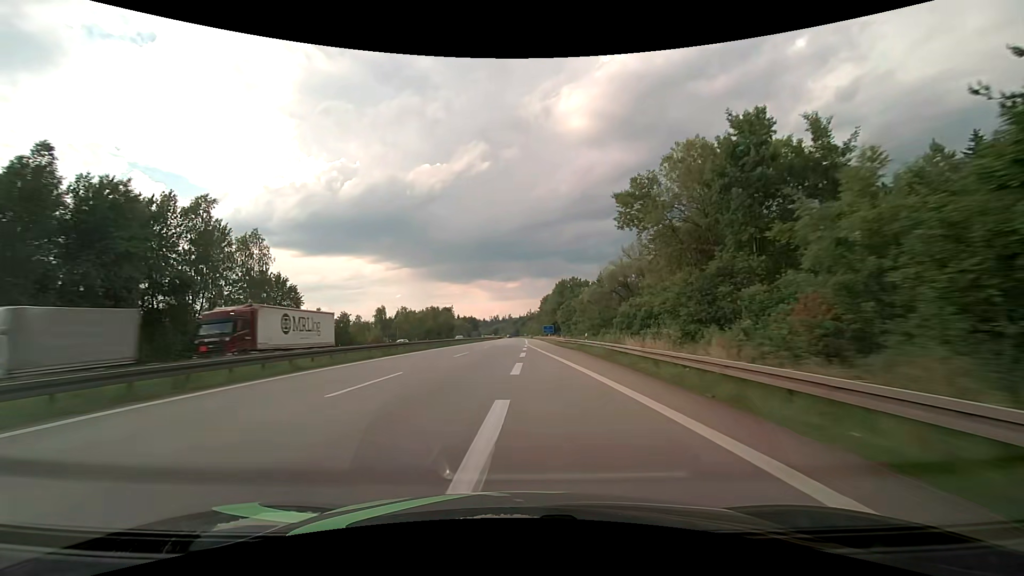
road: motorway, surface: asphalt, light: Day
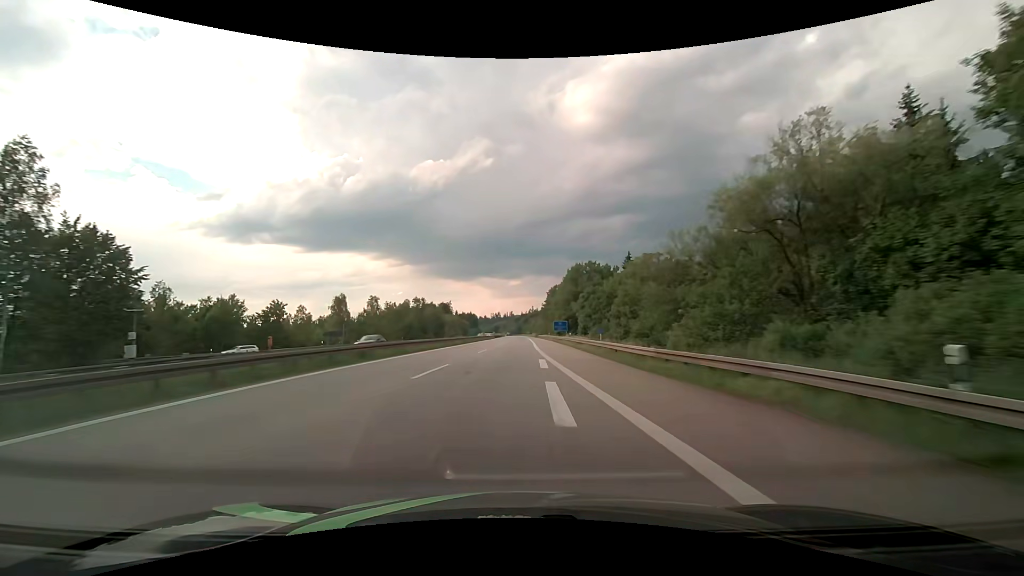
(-0.3, +32.9) m; -1°
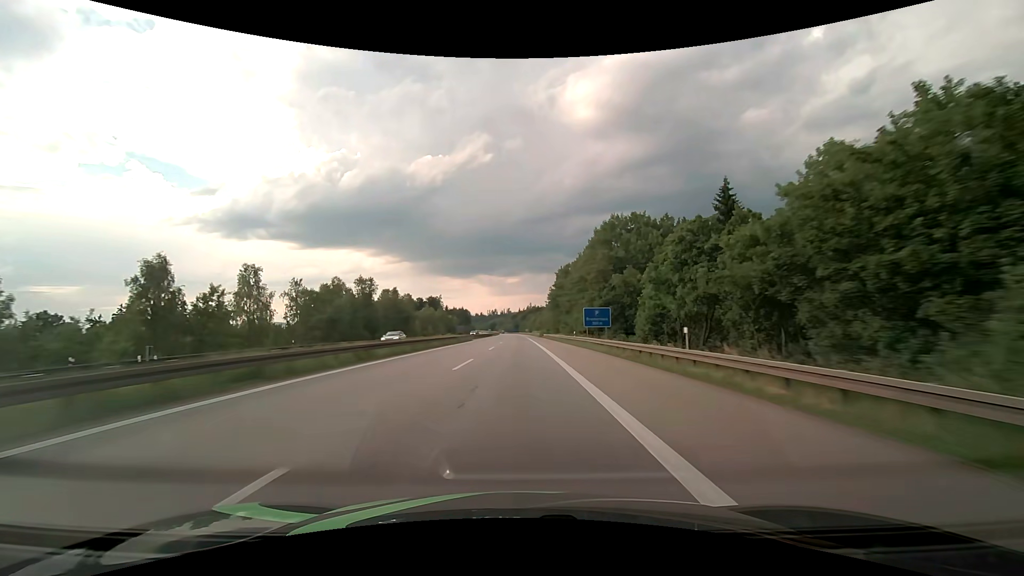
(+0.3, +51.6) m; 0°
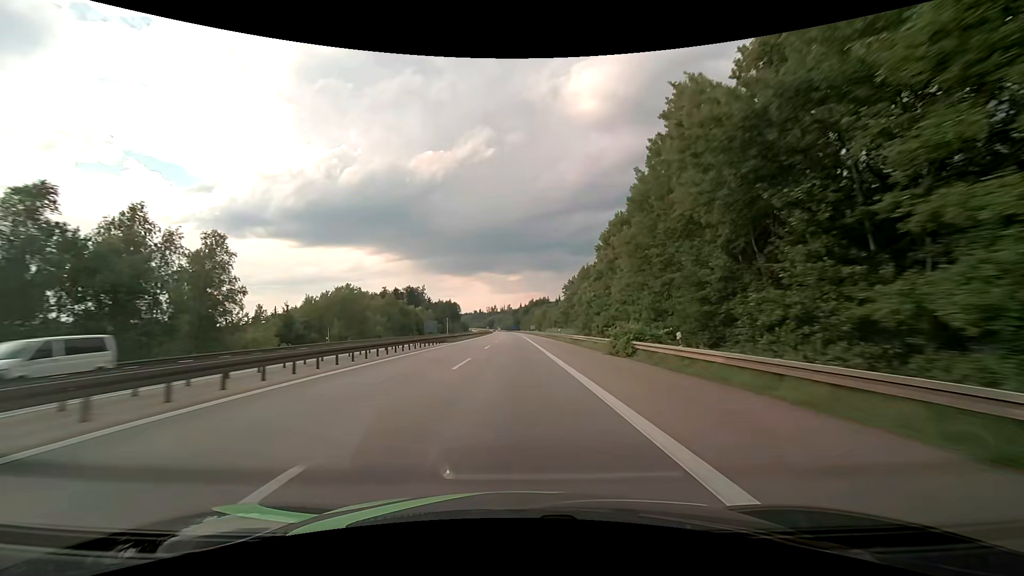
(+0.2, +90.2) m; 0°
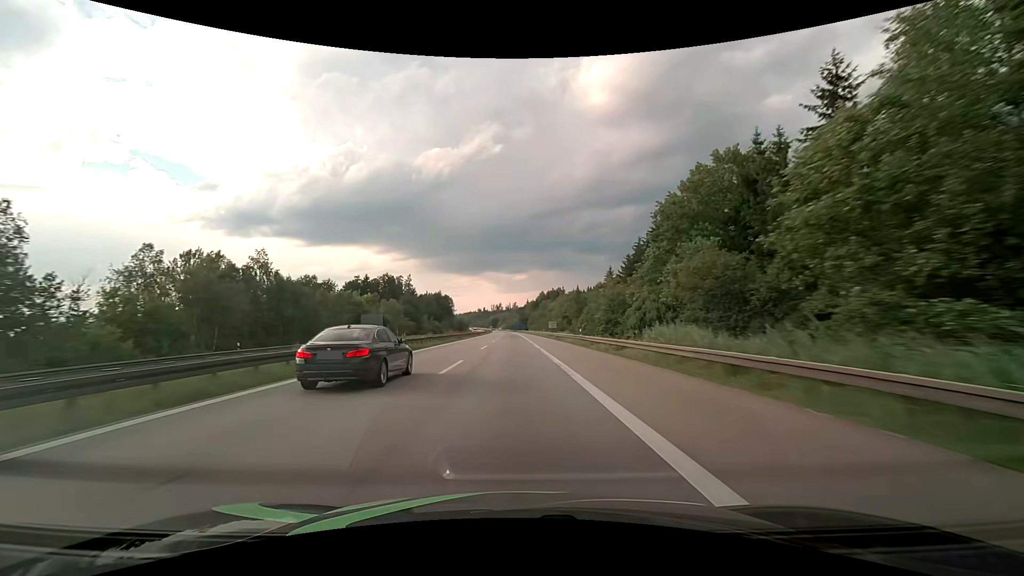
(-0.5, +74.1) m; -1°
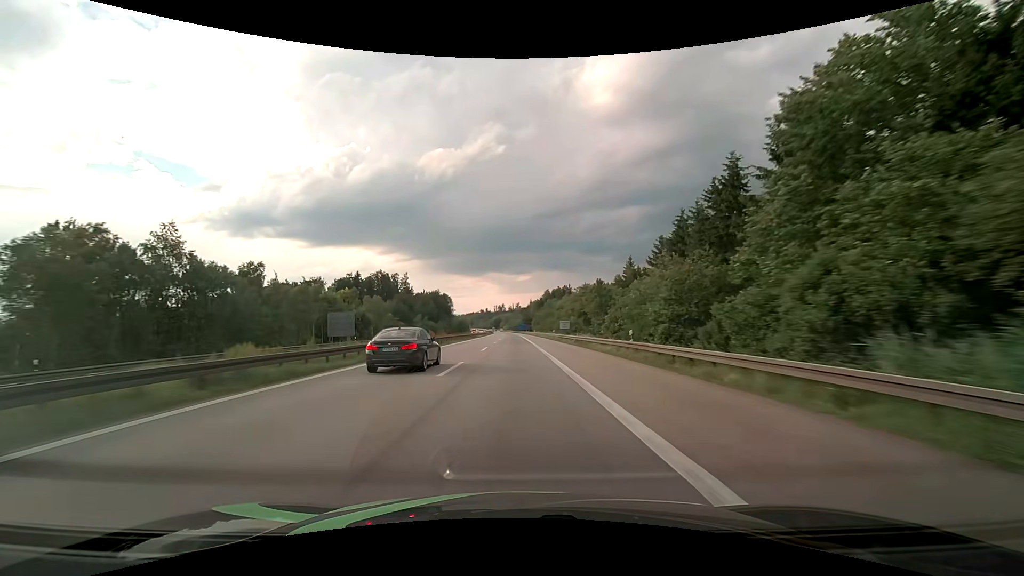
(-0.1, +18.6) m; 0°
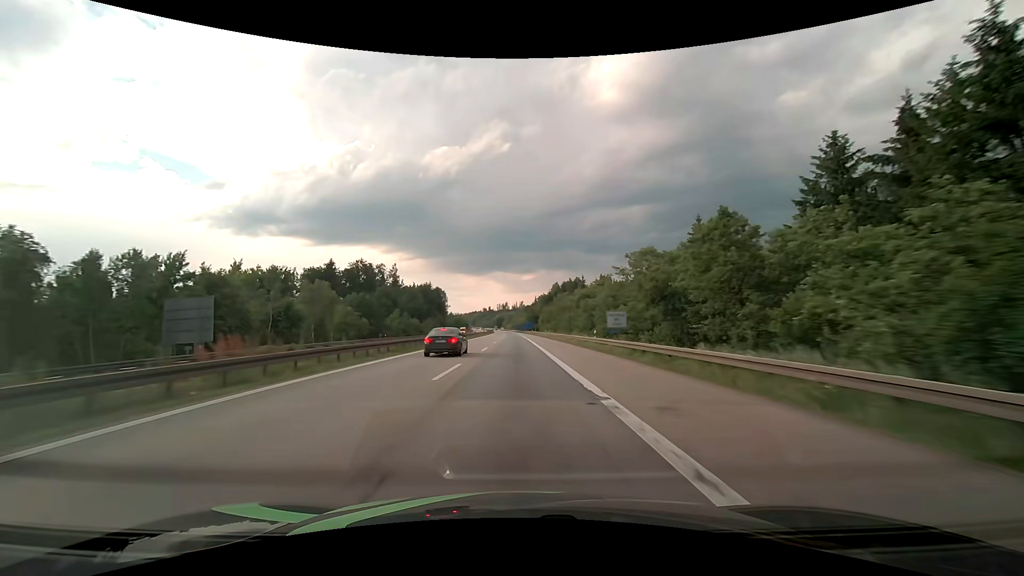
(-0.2, +37.4) m; 0°
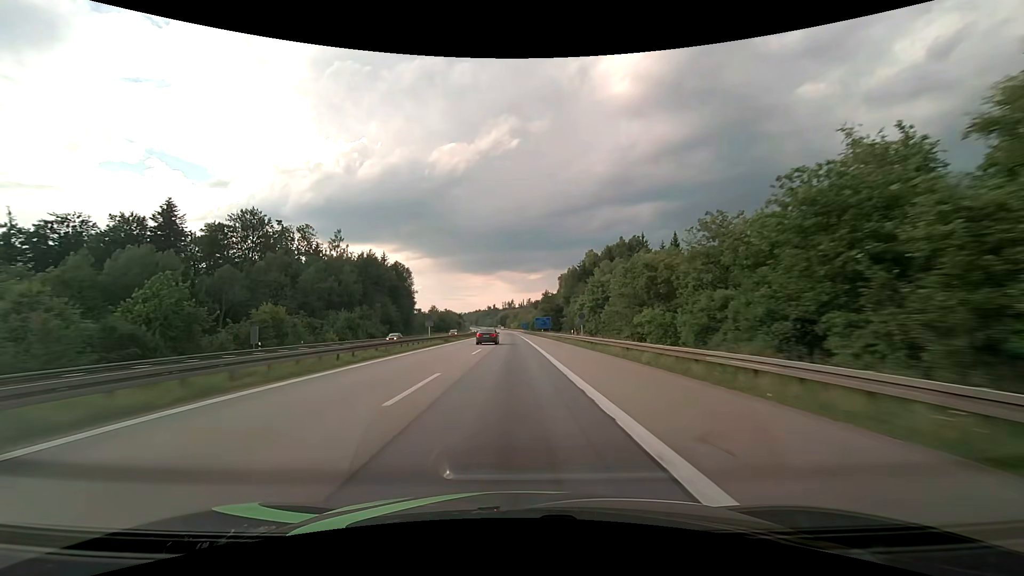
(-0.5, +93.9) m; -1°
(0, +10) (0, +20) (0, +30) (0, +40) (0, +50) (0, +60) (-1, +70) (-1, +80) (-1, +90) (-1, +100) m
